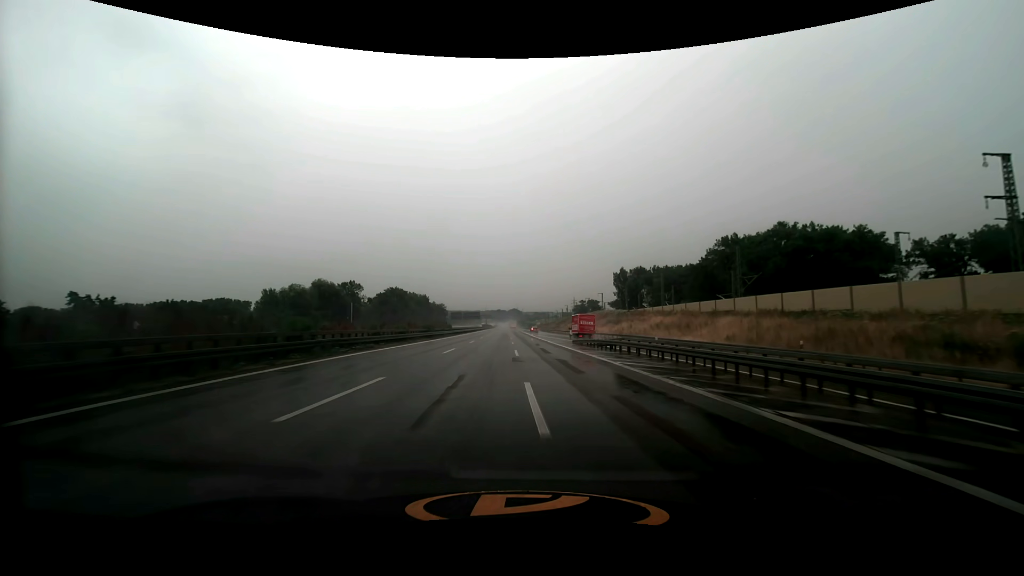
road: motorway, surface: asphalt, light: Day
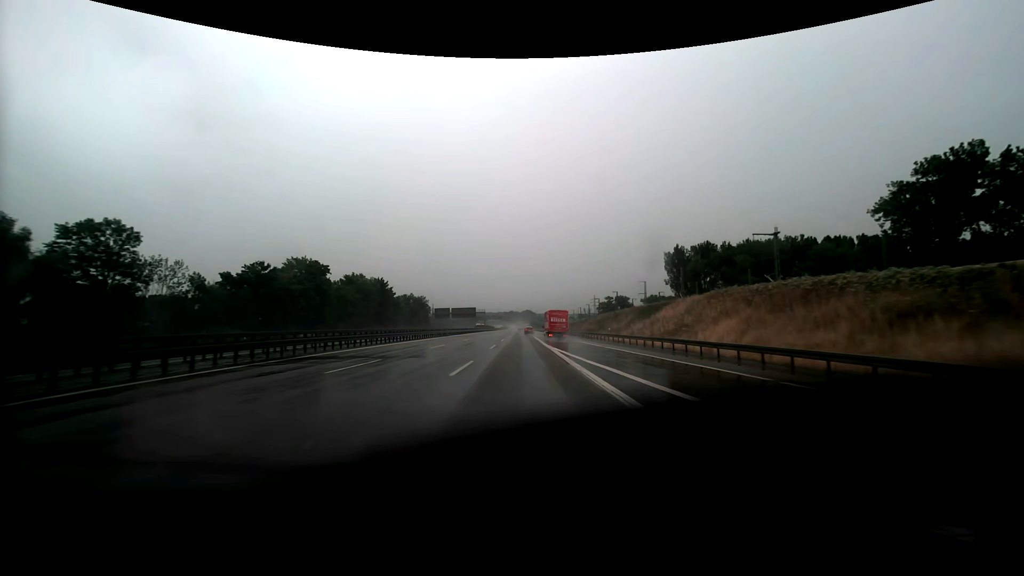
(-0.4, +82.0) m; -1°
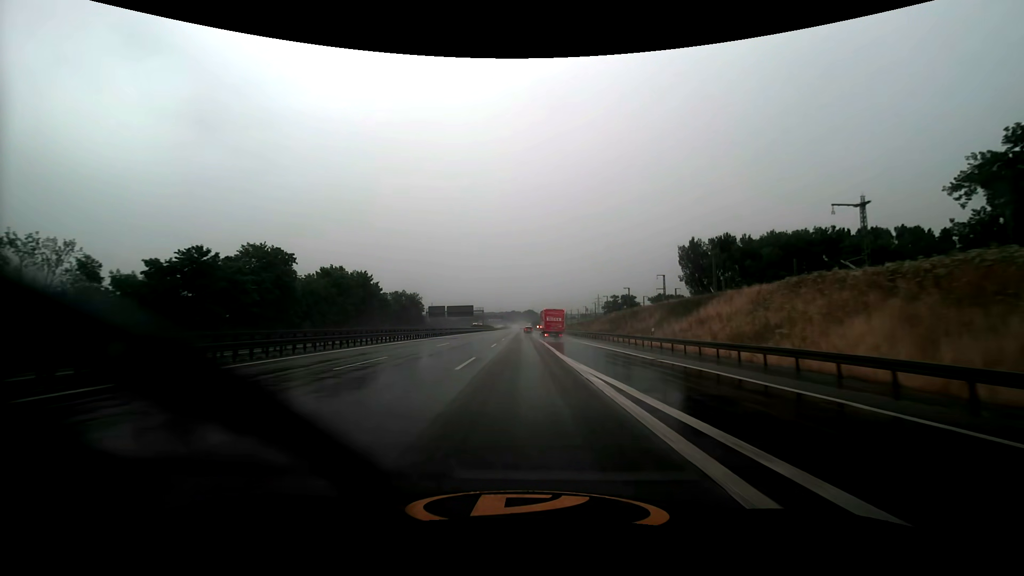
(0.0, +16.0) m; 0°
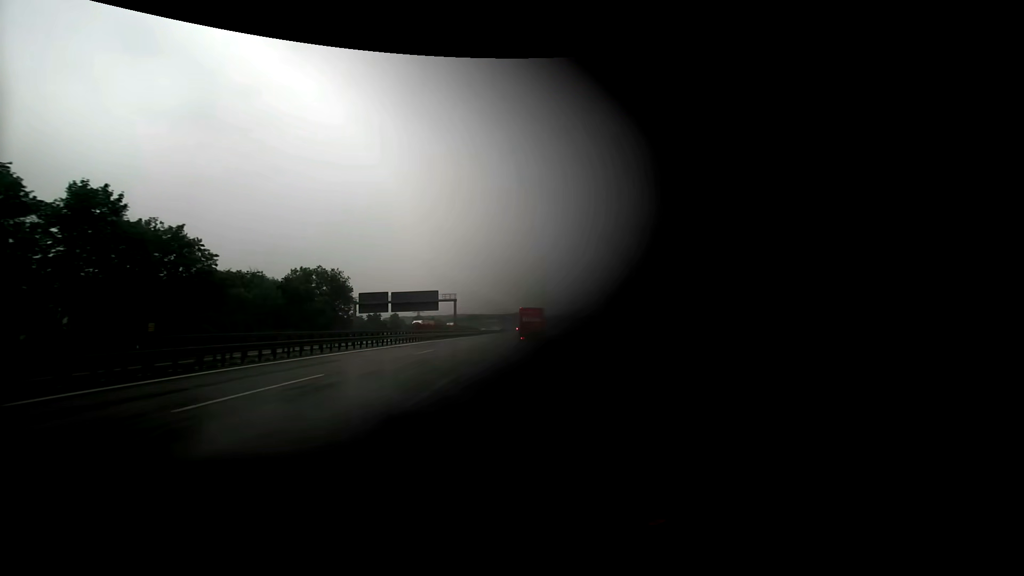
(-0.7, +78.8) m; -1°
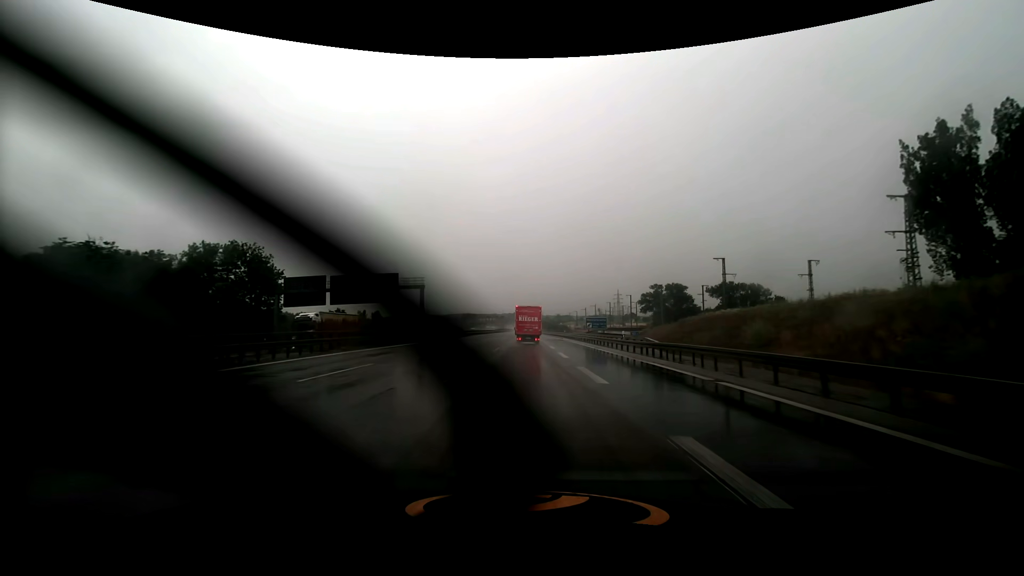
(+0.1, +31.0) m; 0°
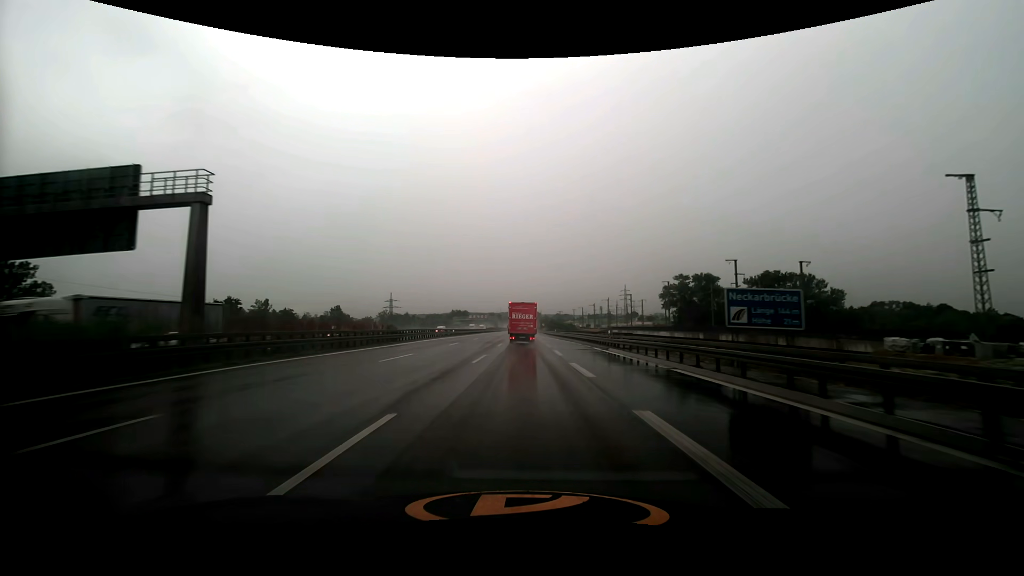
(+0.1, +46.3) m; 0°
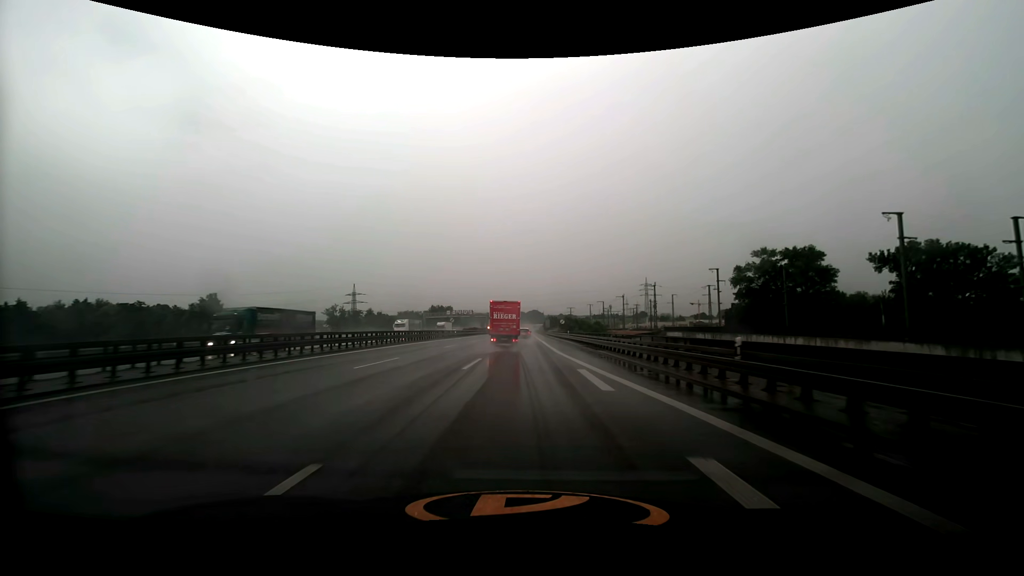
(-0.1, +75.0) m; 0°
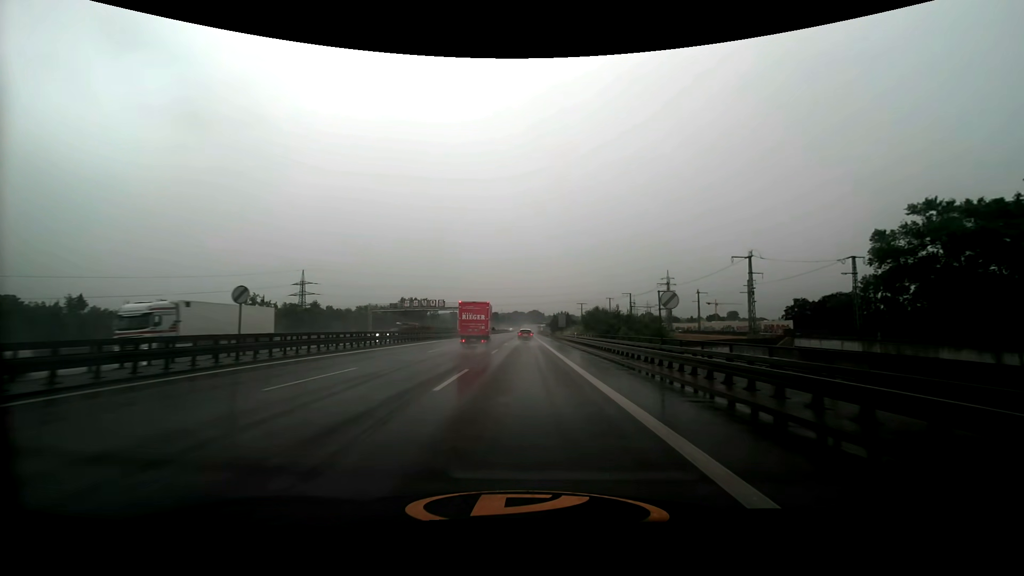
(0.0, +59.8) m; 0°
(0, +10) (0, +20) (0, +30) (0, +40) (0, +50) (0, +60) (0, +70) (0, +80) (0, +90) (0, +100) m
